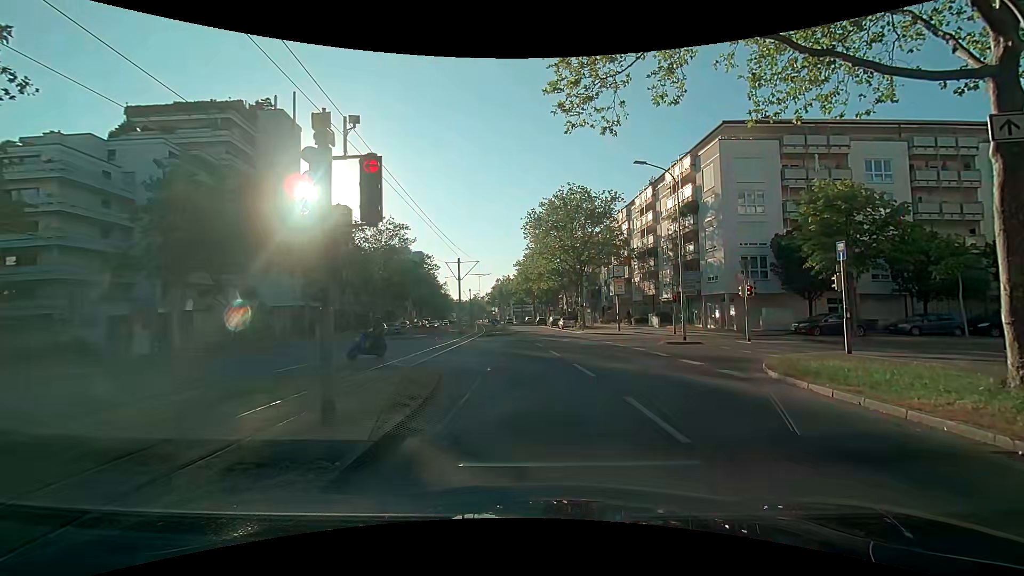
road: tertiary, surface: asphalt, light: Day
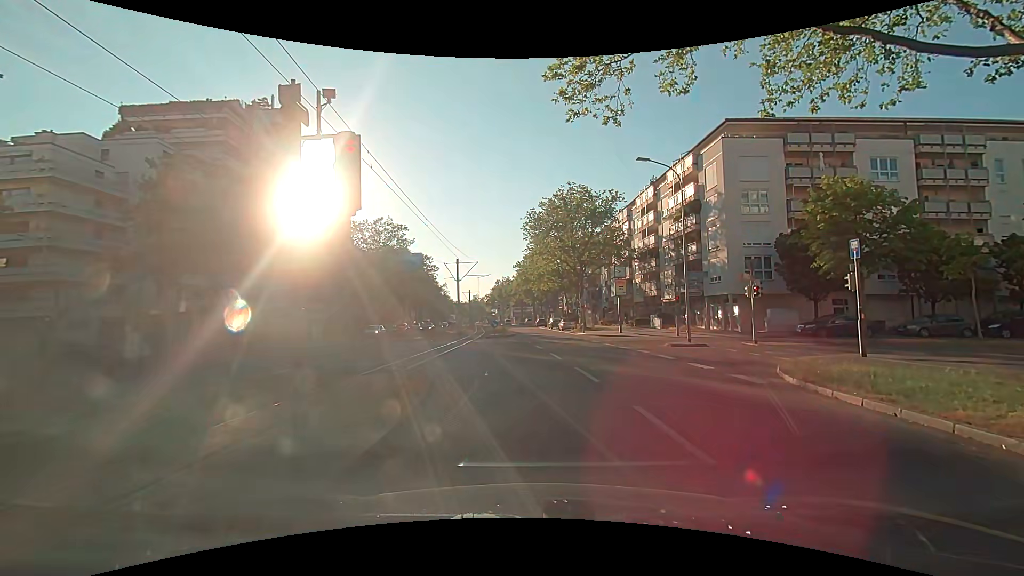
(0.0, +0.7) m; 0°
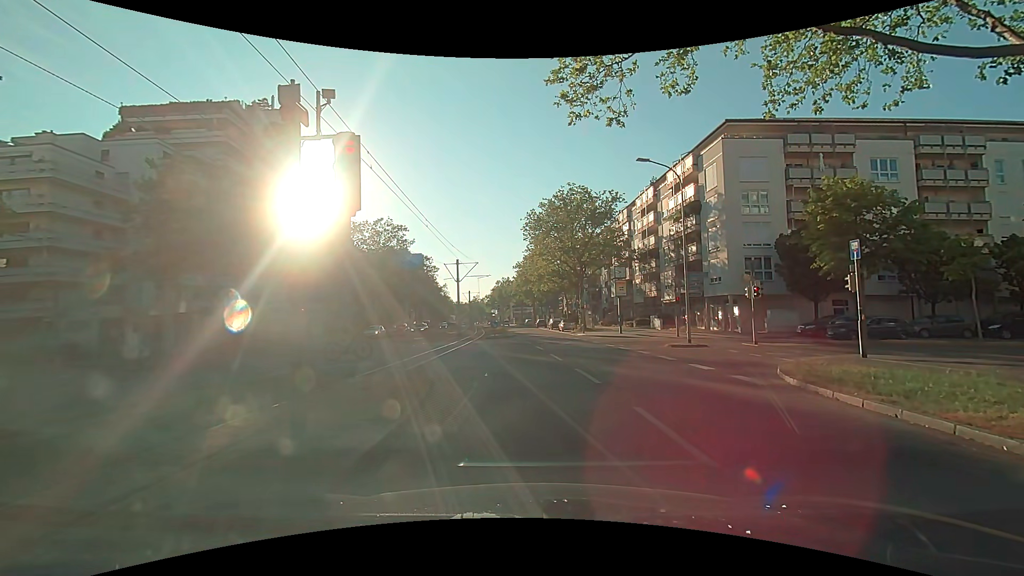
(0.0, +0.1) m; 0°
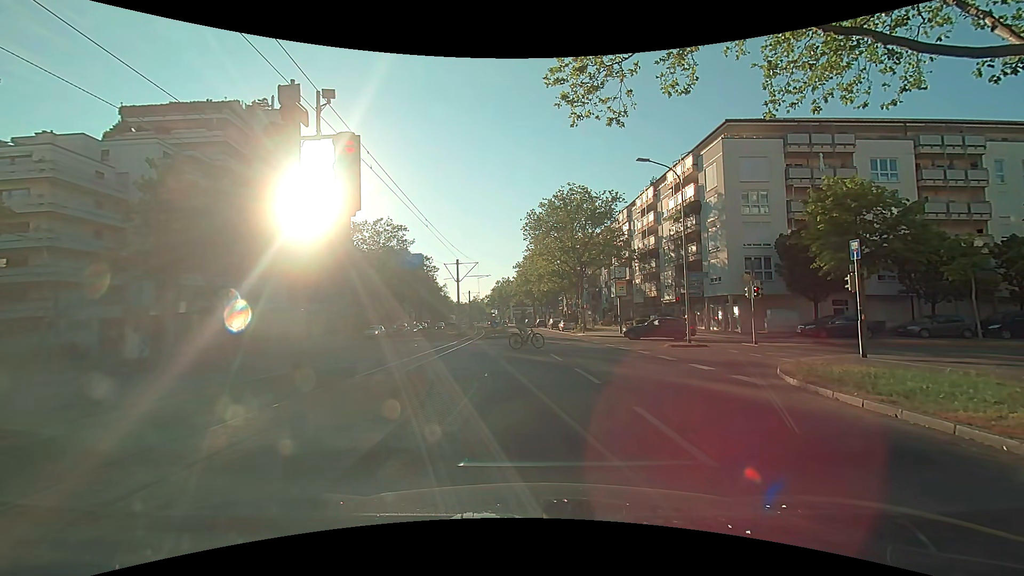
(0.0, 0.0) m; 0°
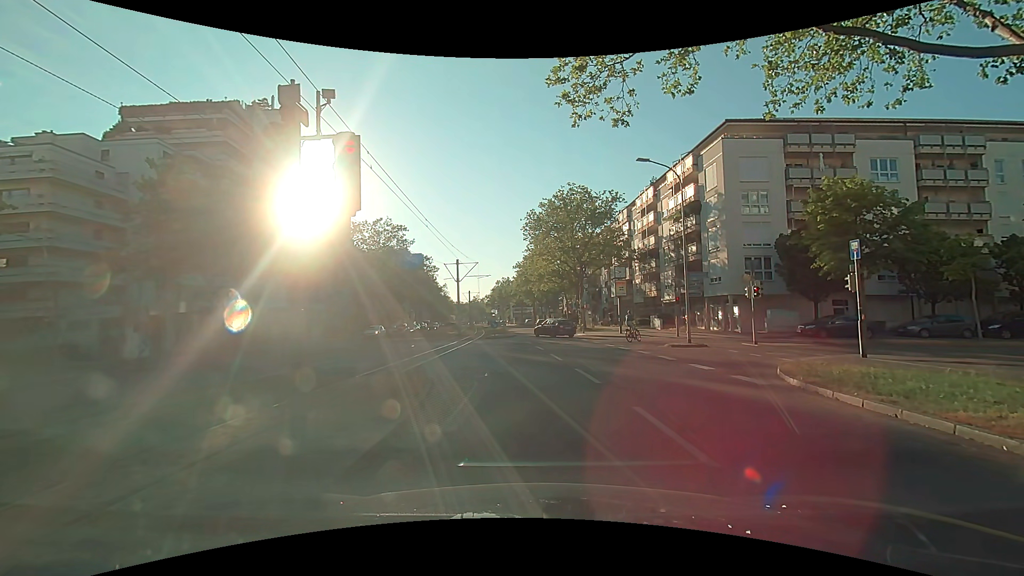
(0.0, 0.0) m; 0°
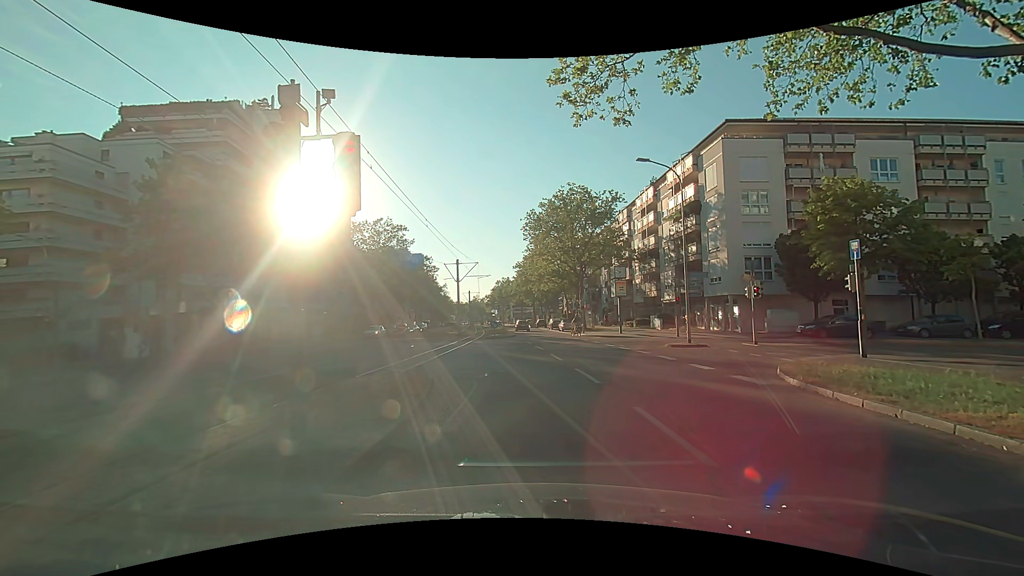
(0.0, 0.0) m; 0°
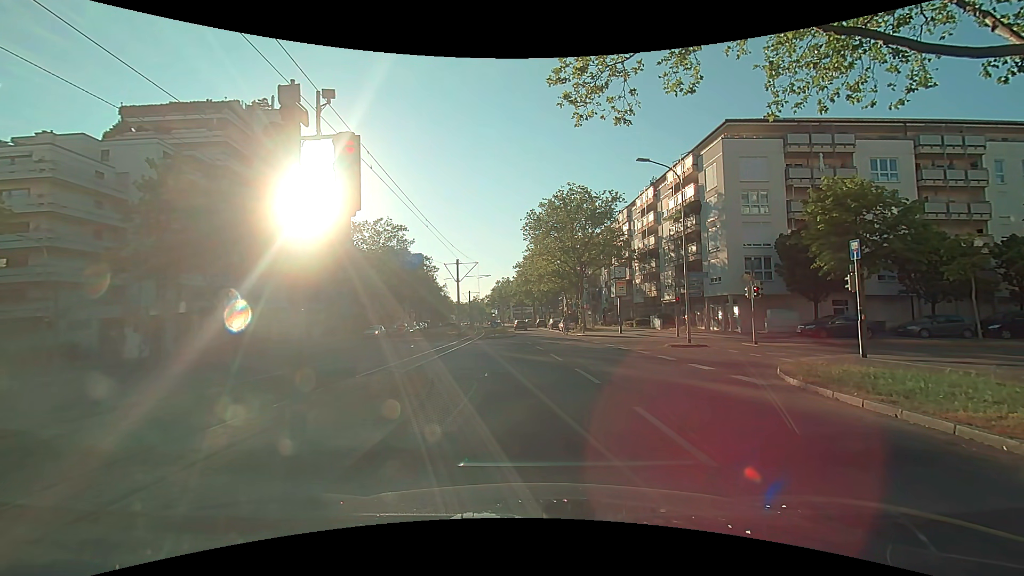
(0.0, 0.0) m; 0°
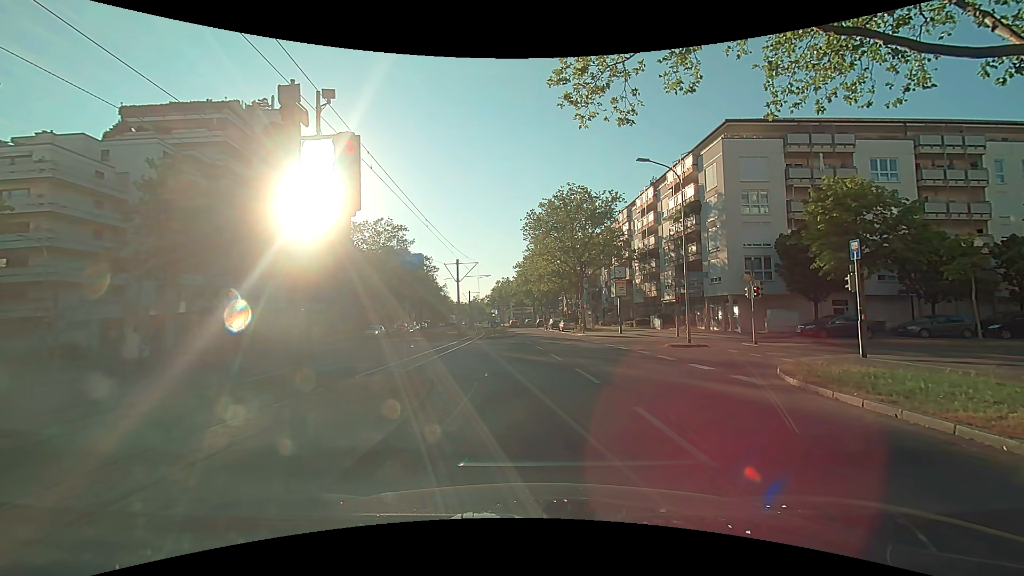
(0.0, 0.0) m; 0°
